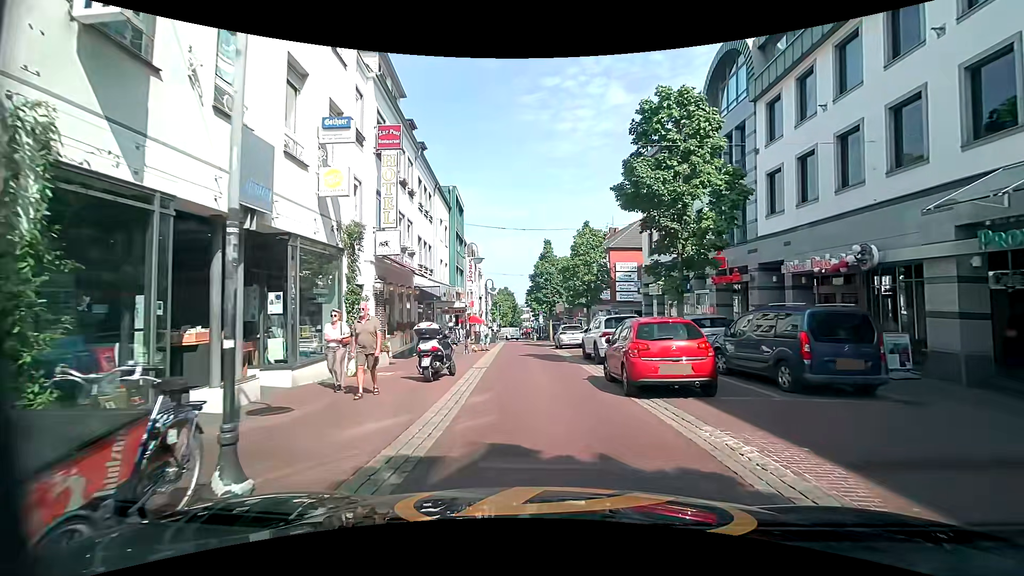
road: residential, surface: paving_stones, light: Day
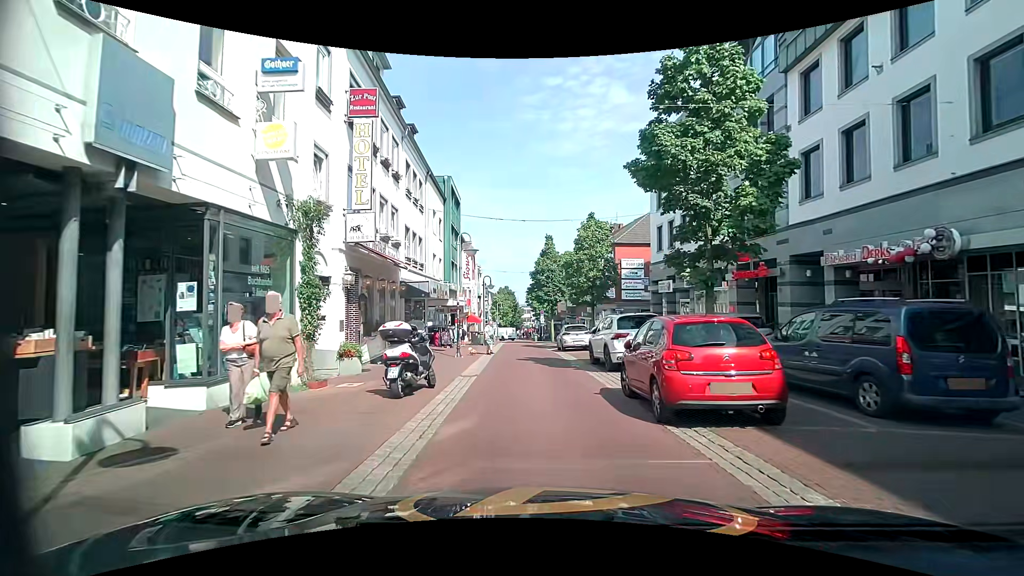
(+0.1, +2.6) m; 0°
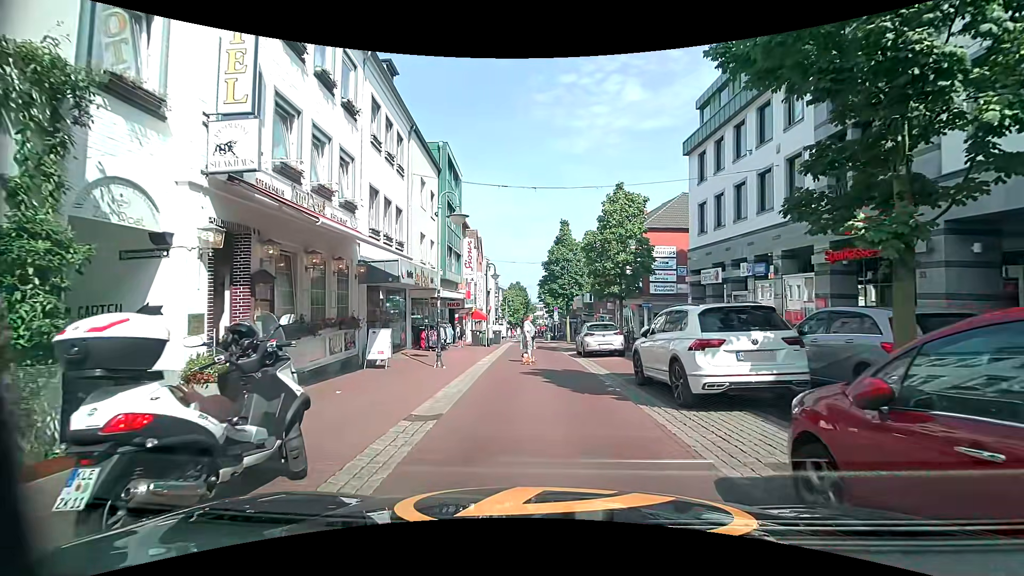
(-0.1, +6.1) m; 0°
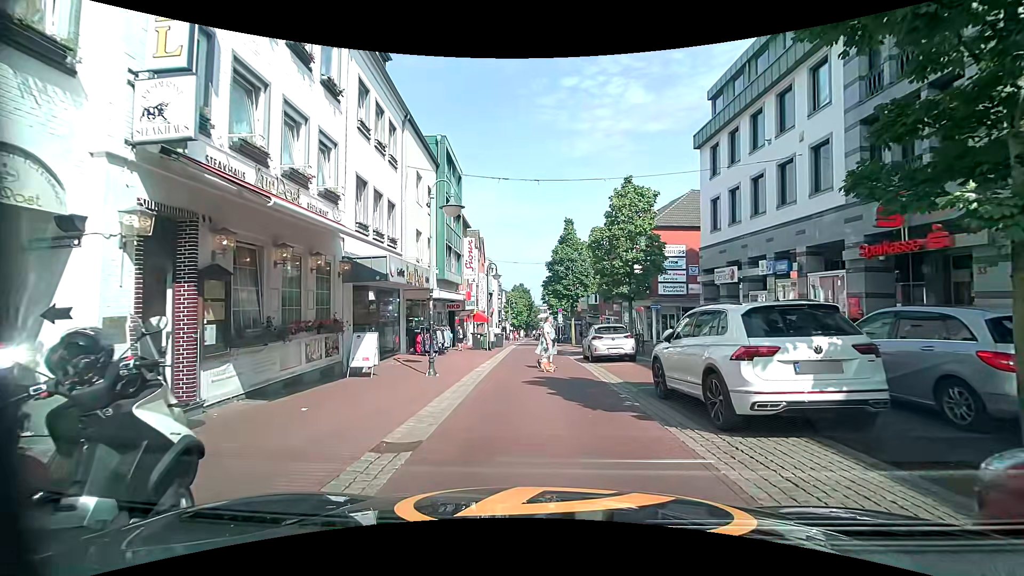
(0.0, +1.5) m; -2°
